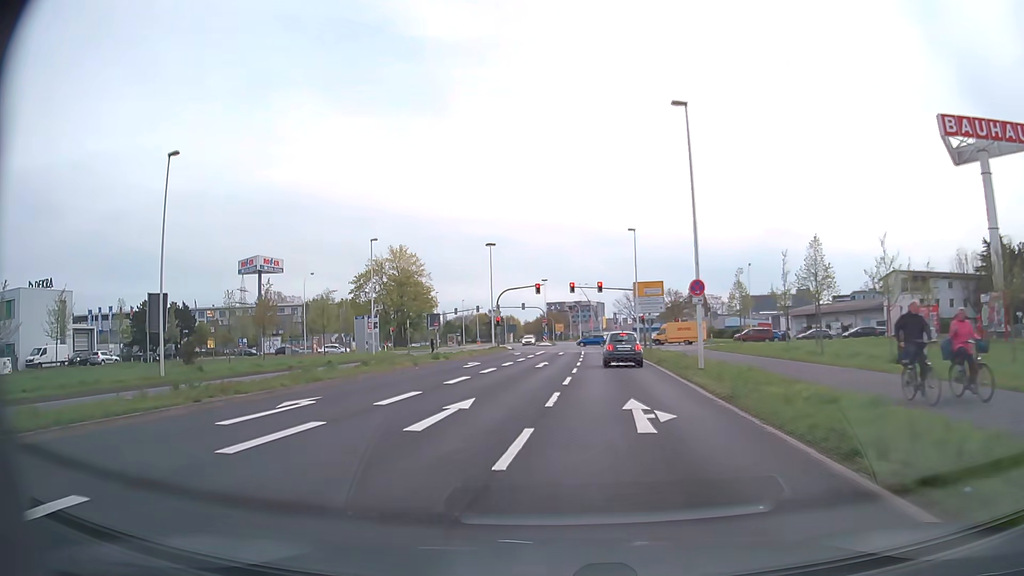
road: secondary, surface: asphalt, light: Day
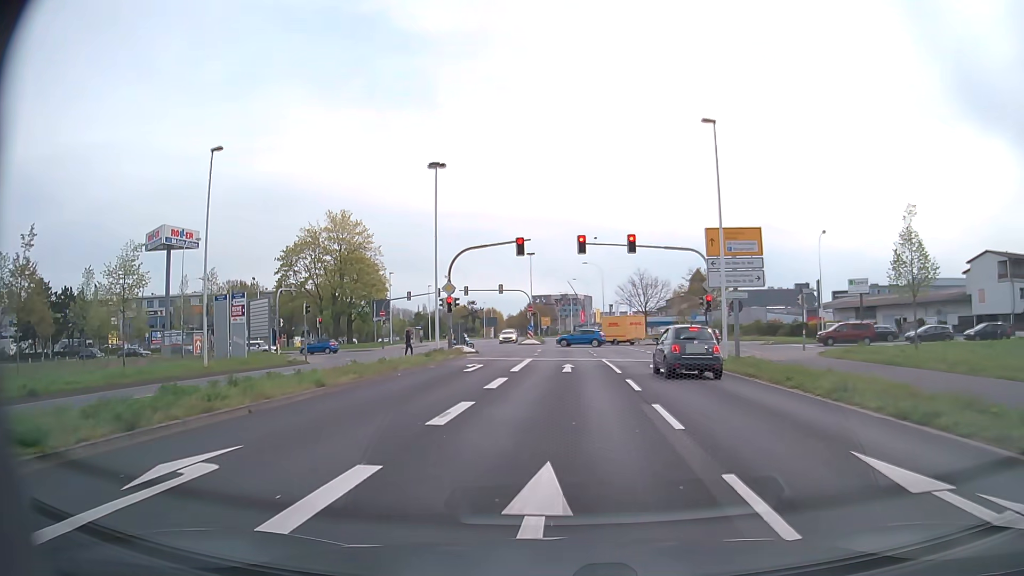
(-0.8, +27.4) m; +1°
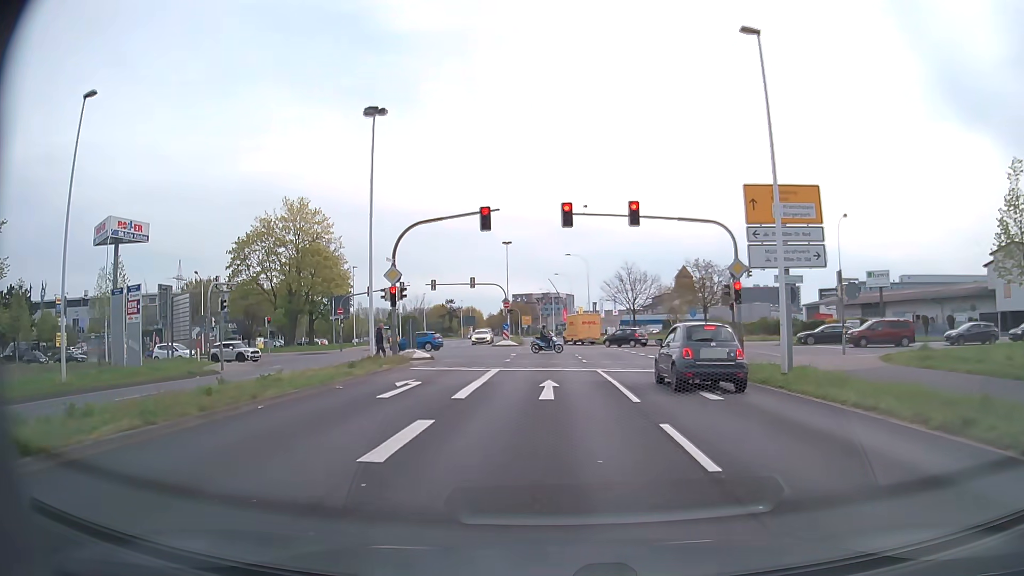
(+0.1, +8.7) m; +2°
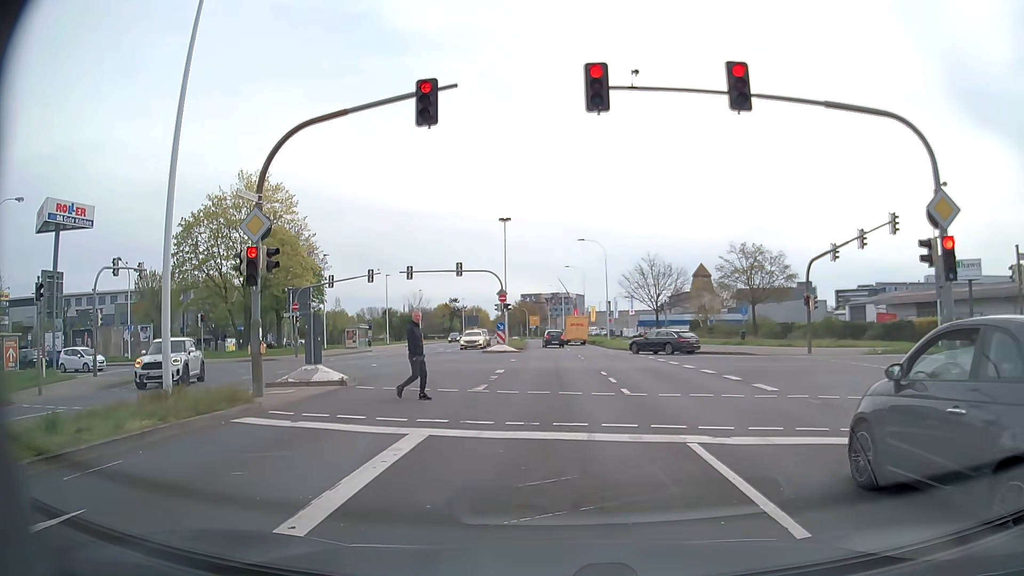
(-0.1, +13.8) m; -1°
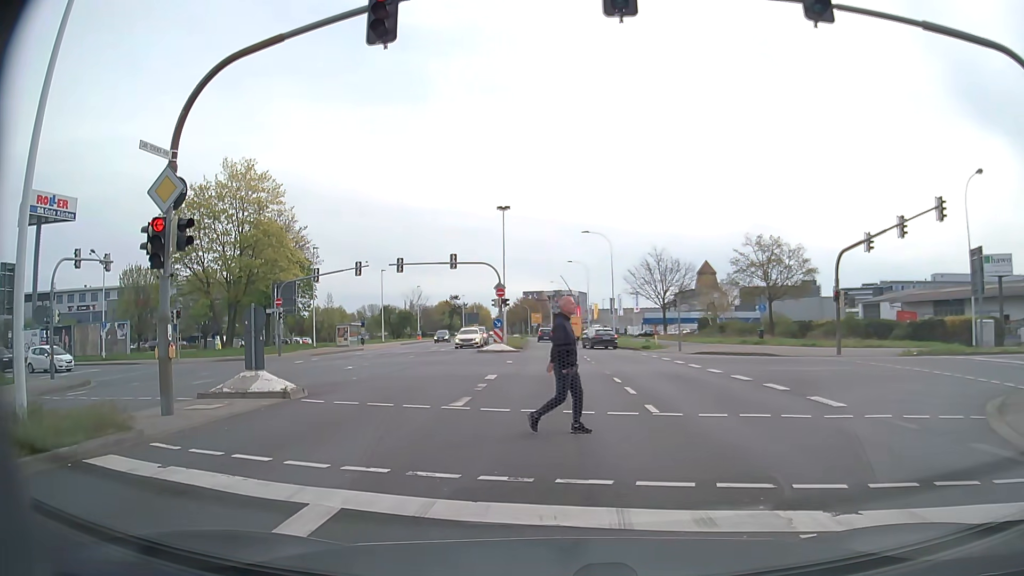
(0.0, +3.7) m; +1°
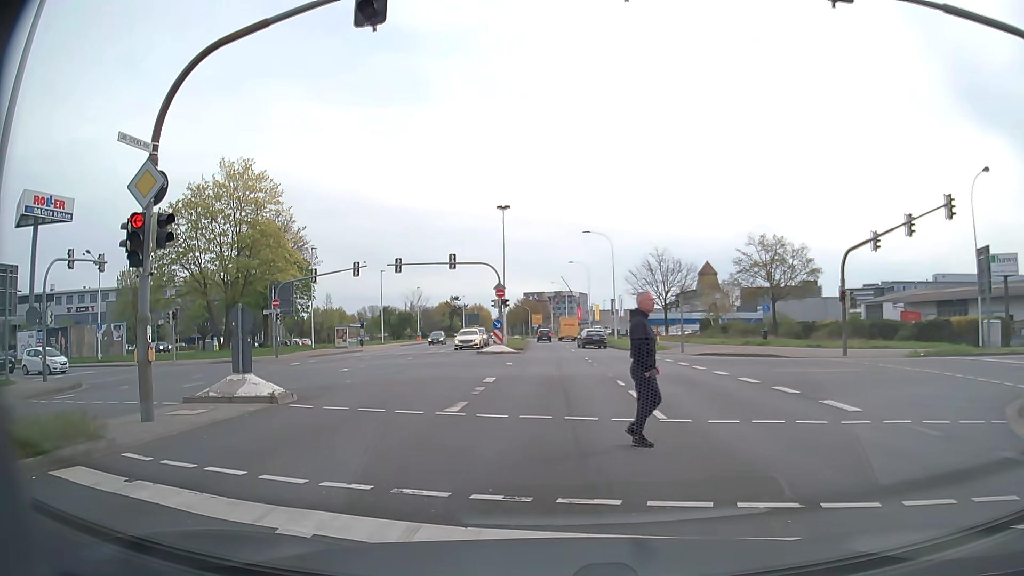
(0.0, +0.6) m; 0°
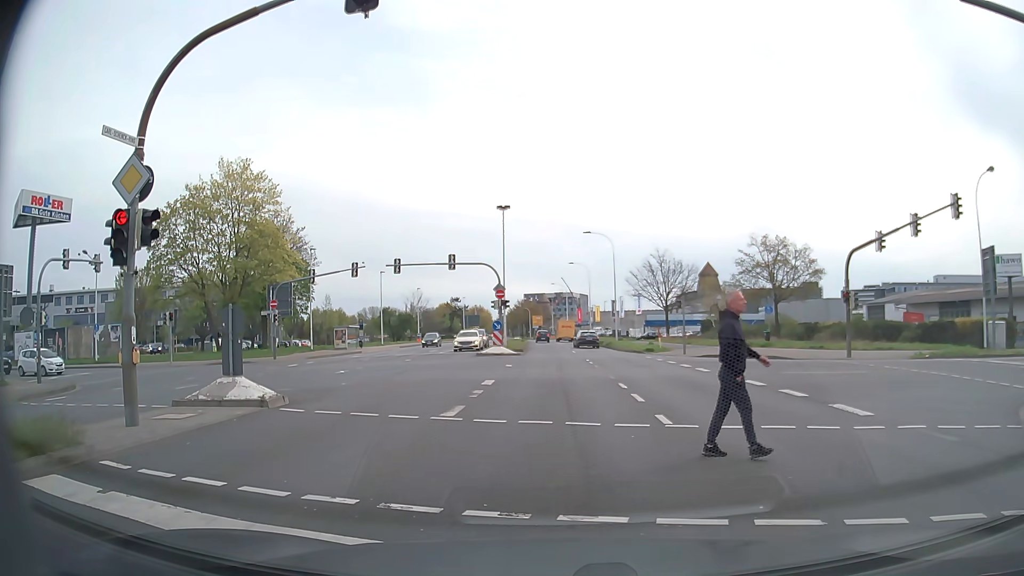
(0.0, +0.4) m; 0°
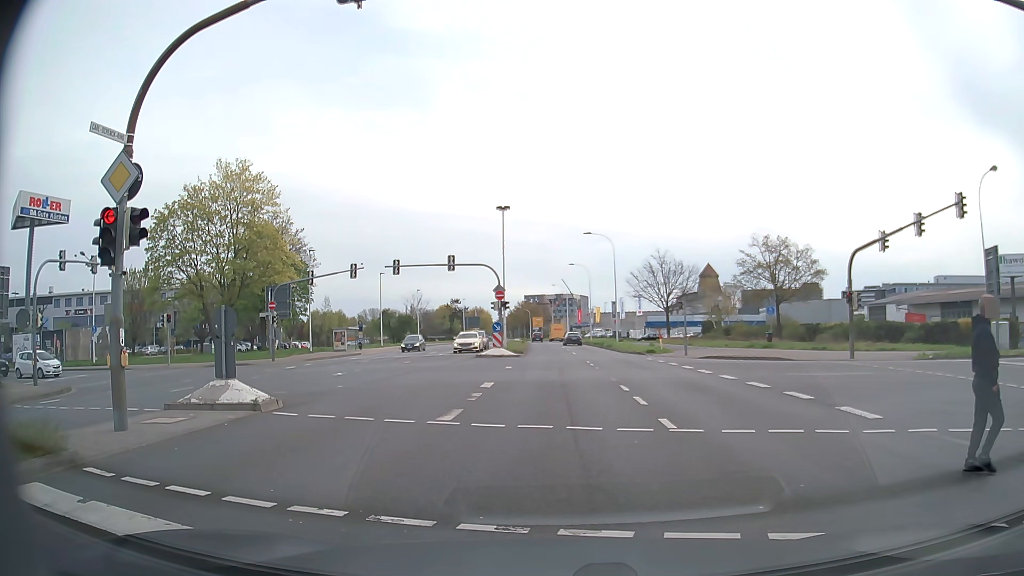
(0.0, +0.4) m; 0°
(0, +10) (0, +20) (0, +30) (0, +40) (-1, +50) (-1, +60) (-1, +70) (-2, +80) (-2, +90) (-3, +100) m
